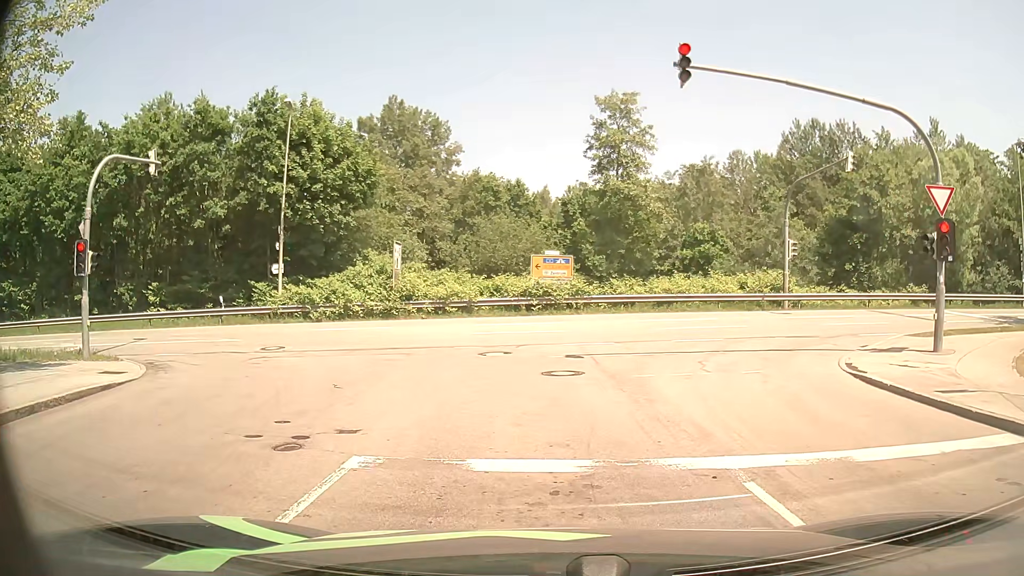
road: residential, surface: asphalt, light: Day
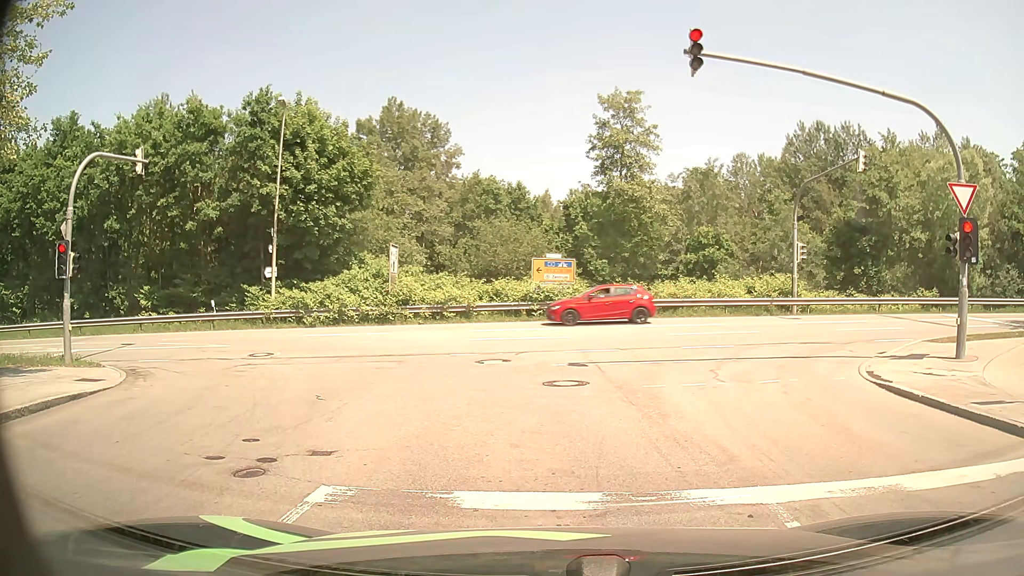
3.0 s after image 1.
(0.0, +1.0) m; 0°
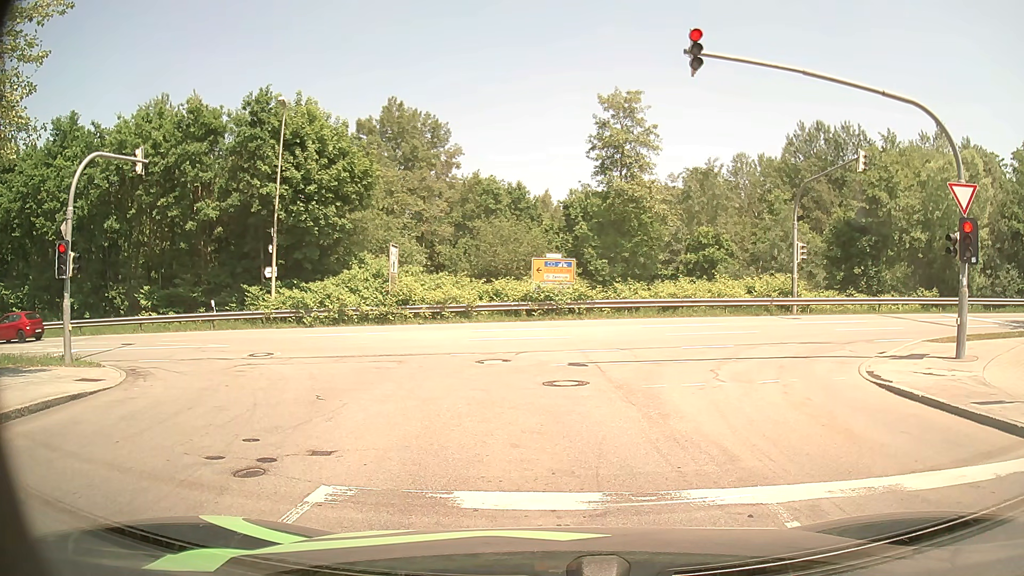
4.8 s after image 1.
(0.0, 0.0) m; 0°
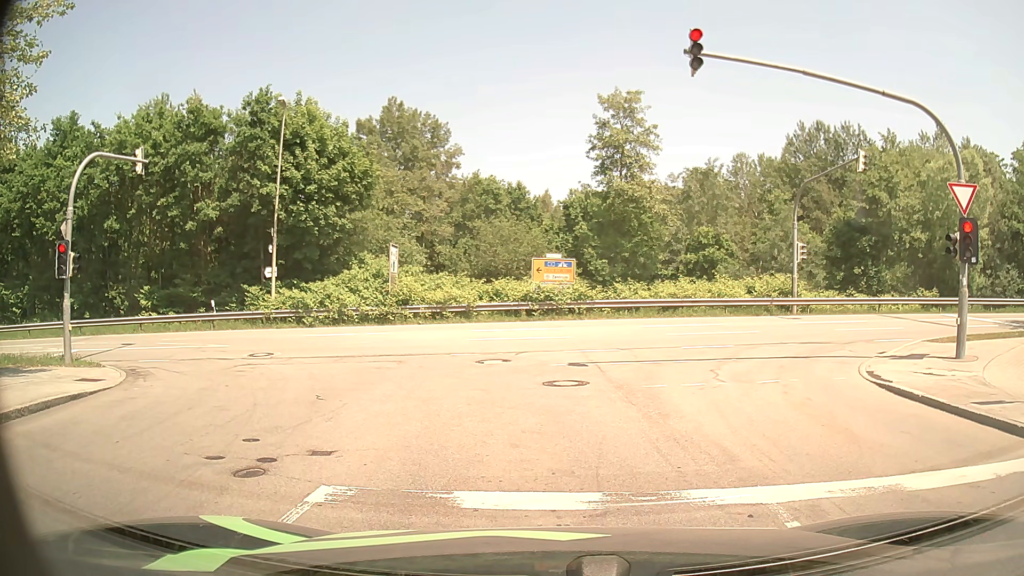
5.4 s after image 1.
(0.0, 0.0) m; 0°
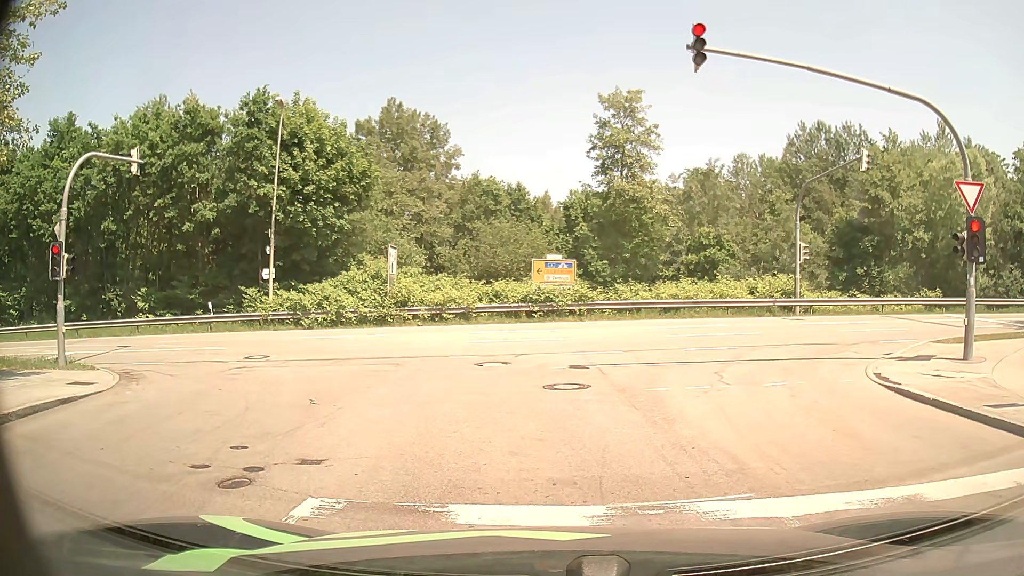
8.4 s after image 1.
(0.0, +0.3) m; 0°
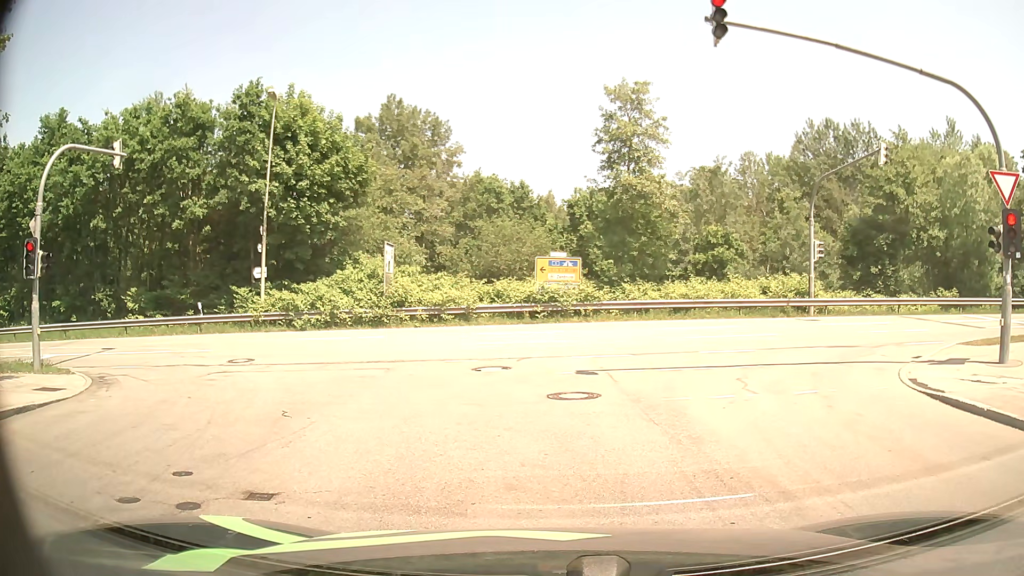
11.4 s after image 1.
(0.0, +1.3) m; 0°
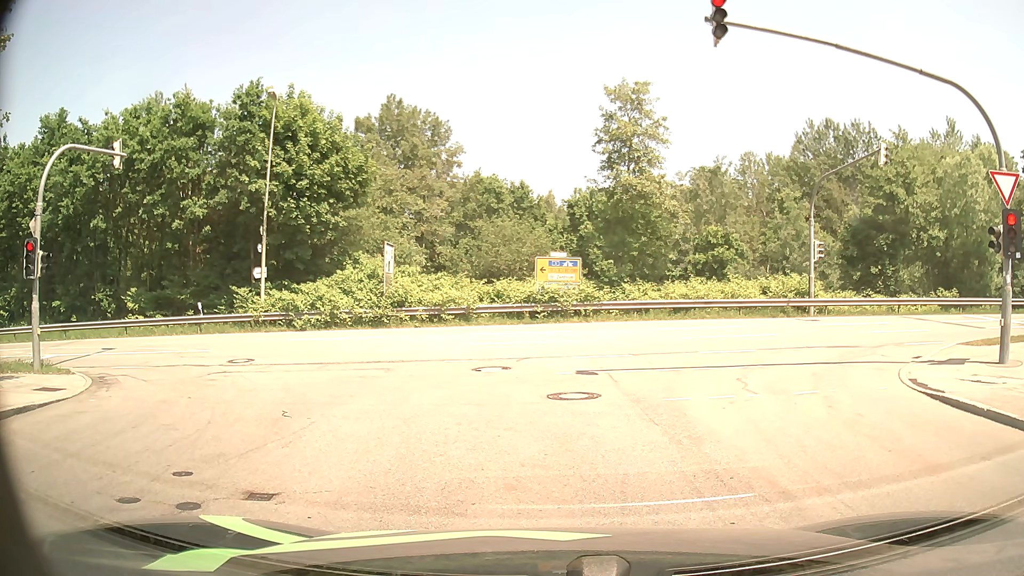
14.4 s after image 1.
(0.0, +0.1) m; 0°
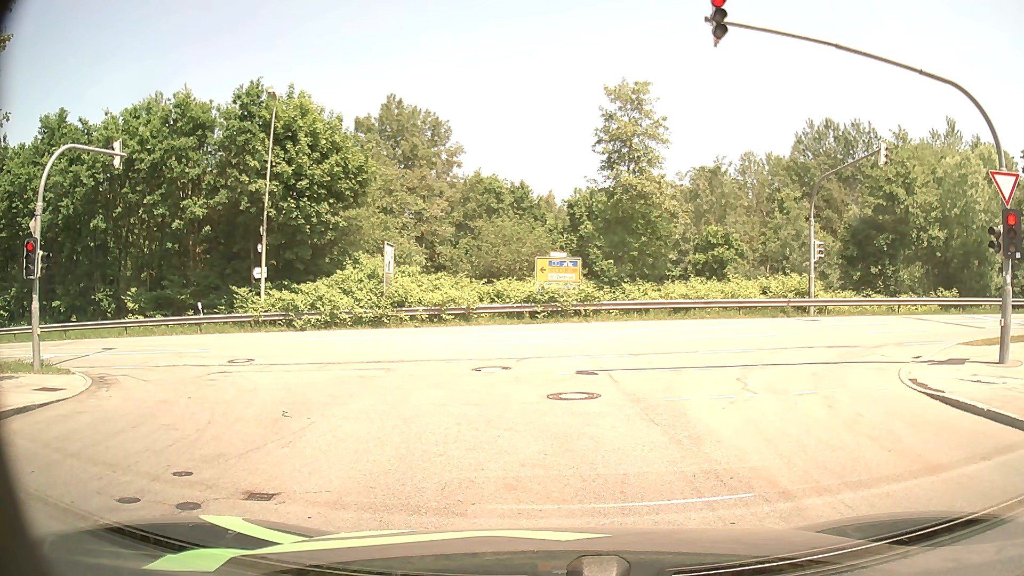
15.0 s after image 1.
(0.0, 0.0) m; 0°
(-1, +10) (-7, +18) (-16, +21) (-26, +21) (-36, +20) (-46, +18) (-56, +16) (-66, +14) (-76, +12) (-85, +10) m
